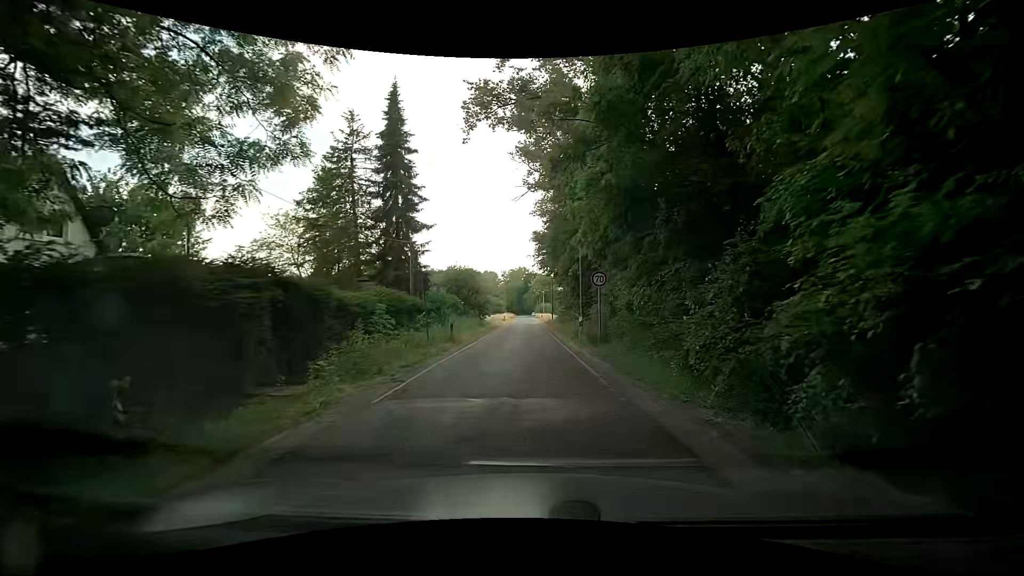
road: unclassified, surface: asphalt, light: Day
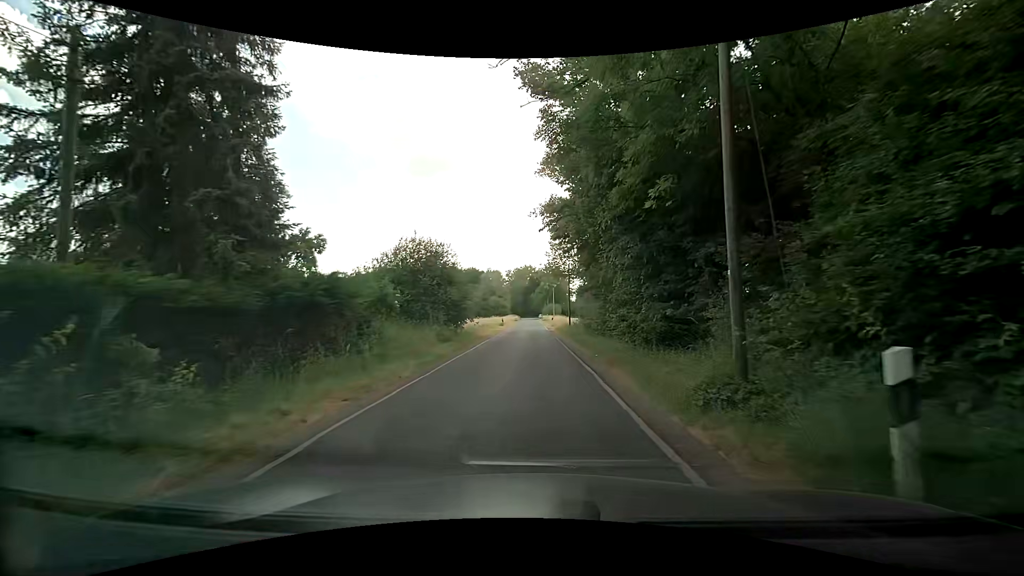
(-0.3, +19.5) m; -1°
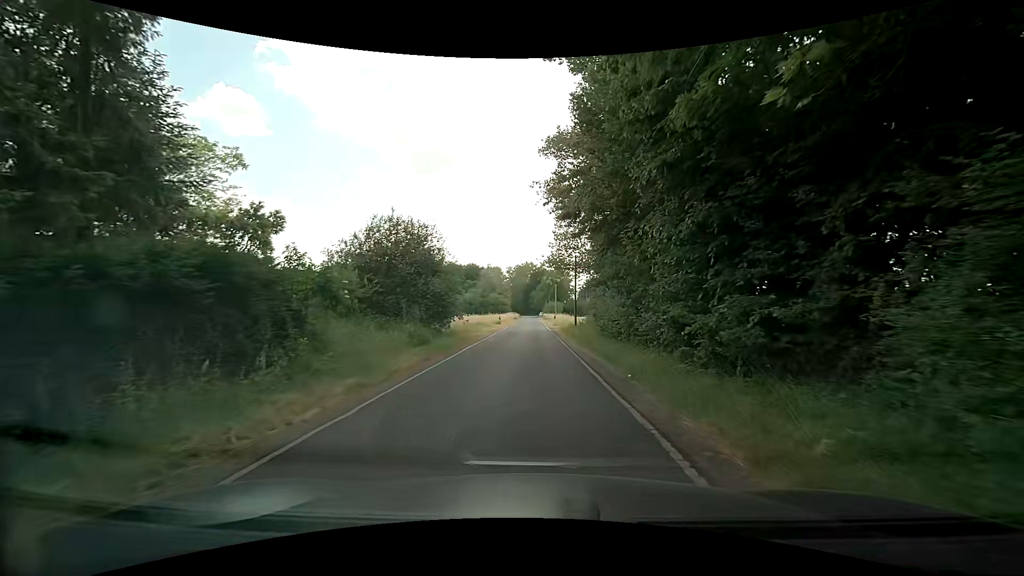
(-0.1, +5.3) m; 0°
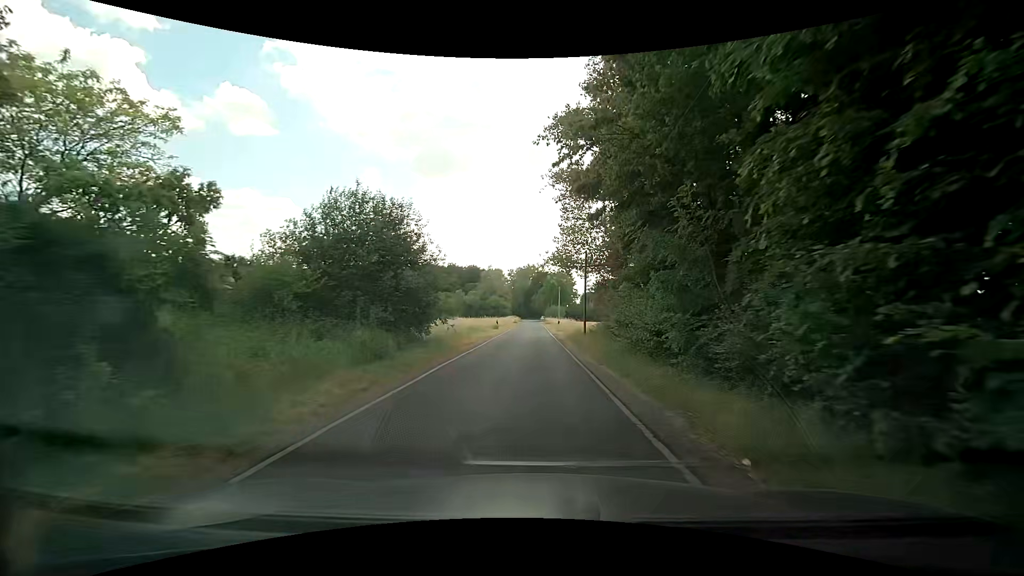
(0.0, +5.5) m; 0°
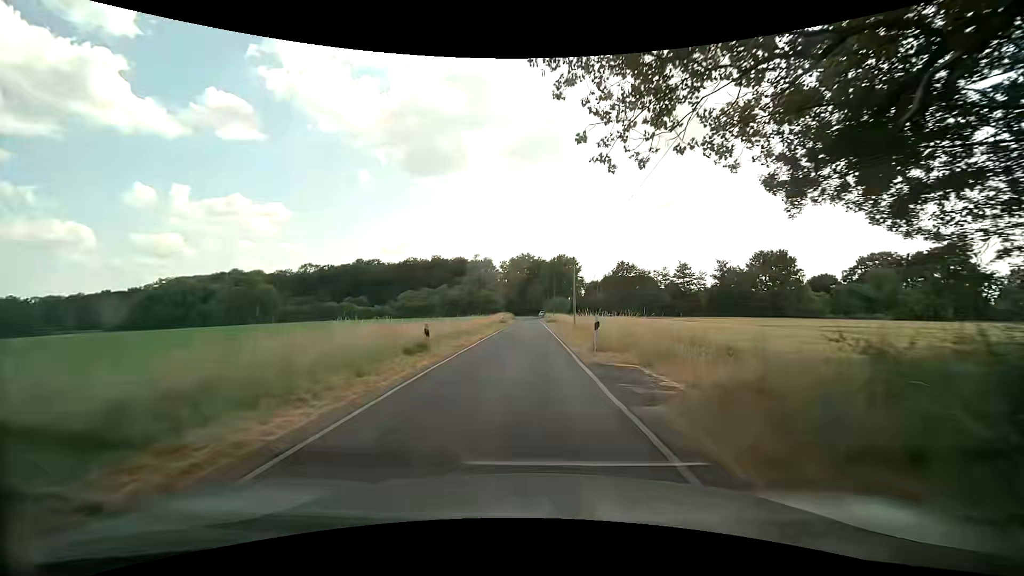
(+0.2, +30.1) m; 0°
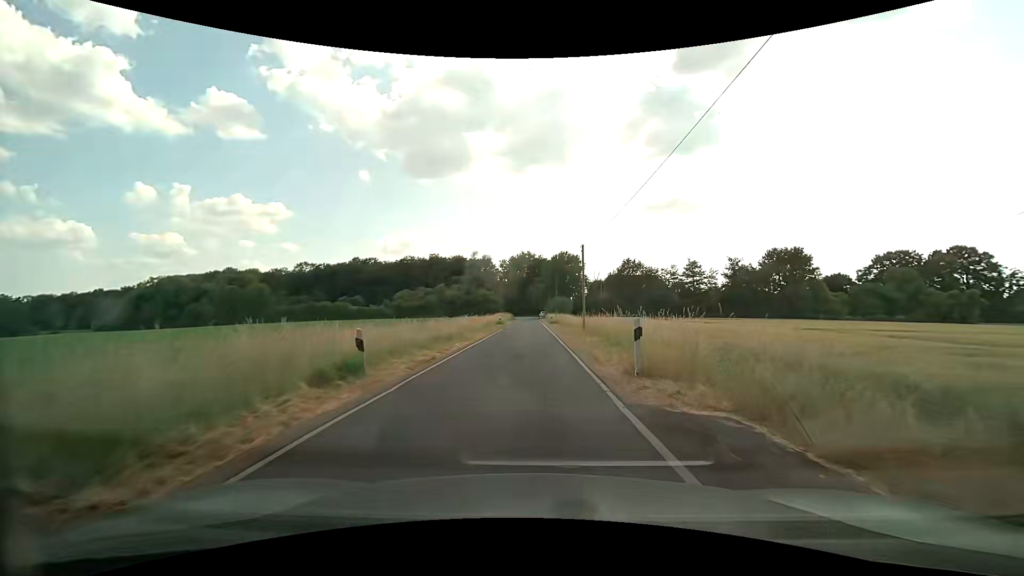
(+0.1, +6.6) m; 0°
(0, +10) (0, +20) (0, +30) (0, +40) (0, +50) (0, +60) (+1, +70) (+1, +80) (+1, +90) (+1, +100) m
